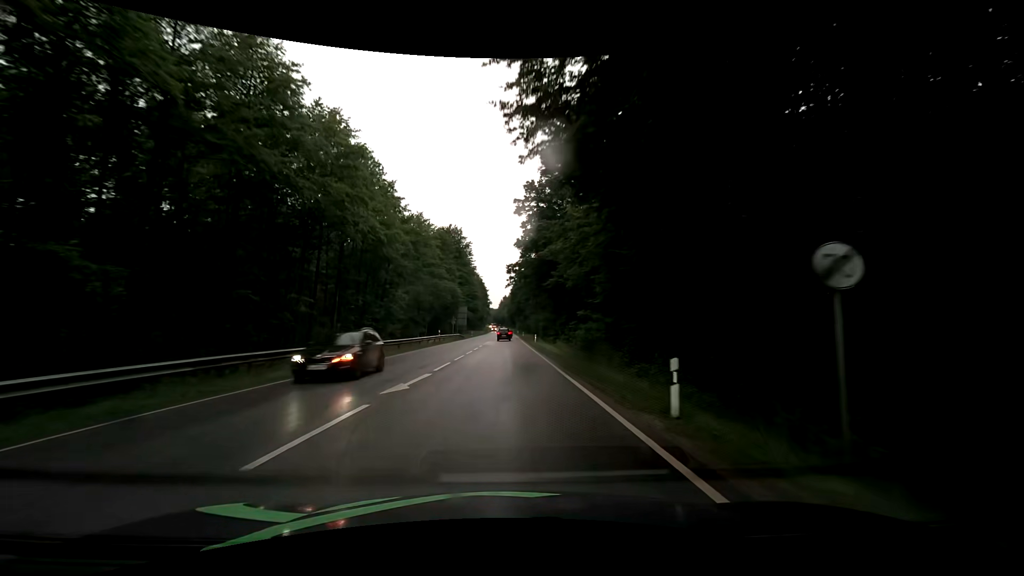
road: secondary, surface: asphalt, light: Day
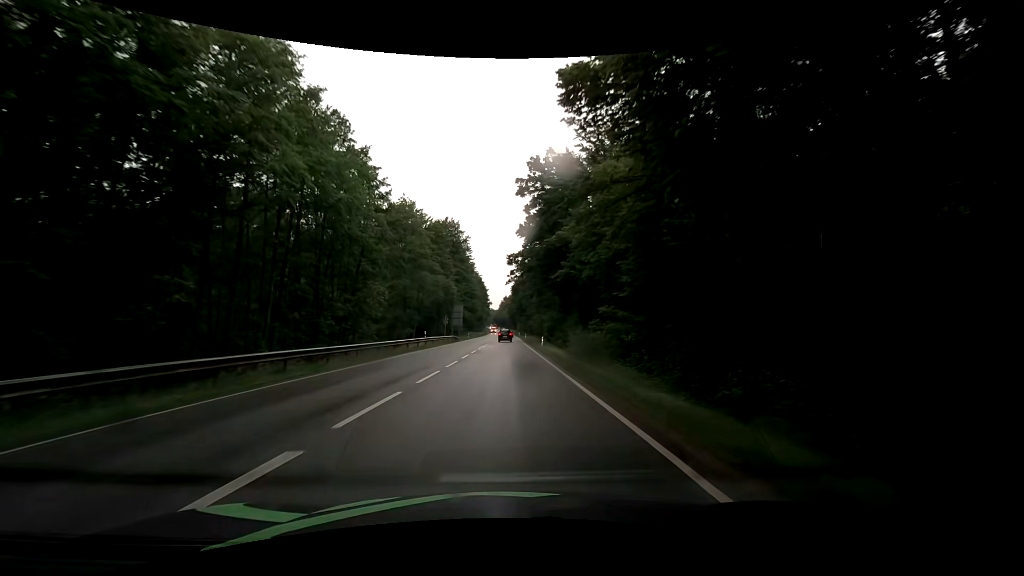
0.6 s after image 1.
(-0.1, +10.0) m; -1°
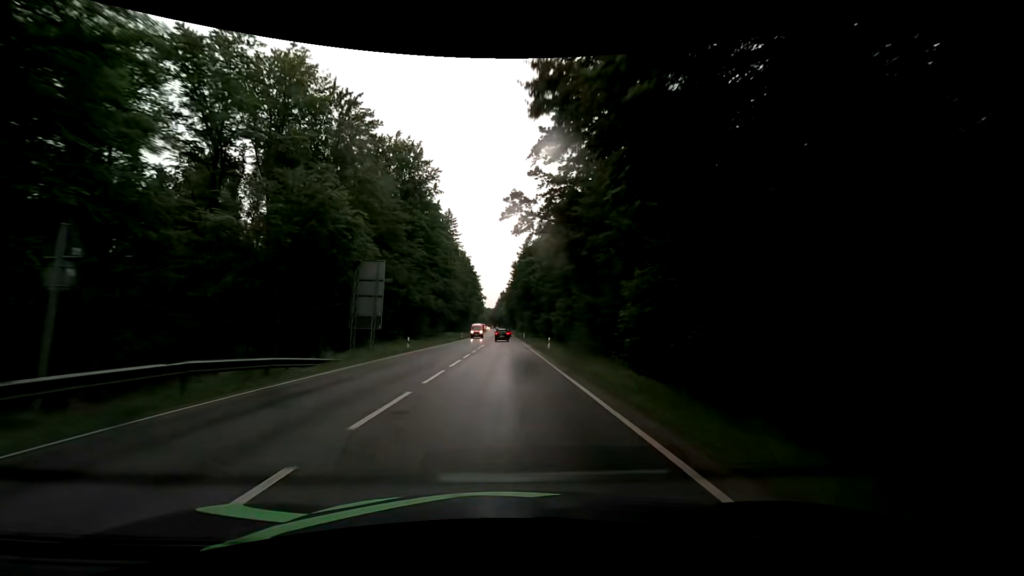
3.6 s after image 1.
(+1.3, +54.6) m; +1°
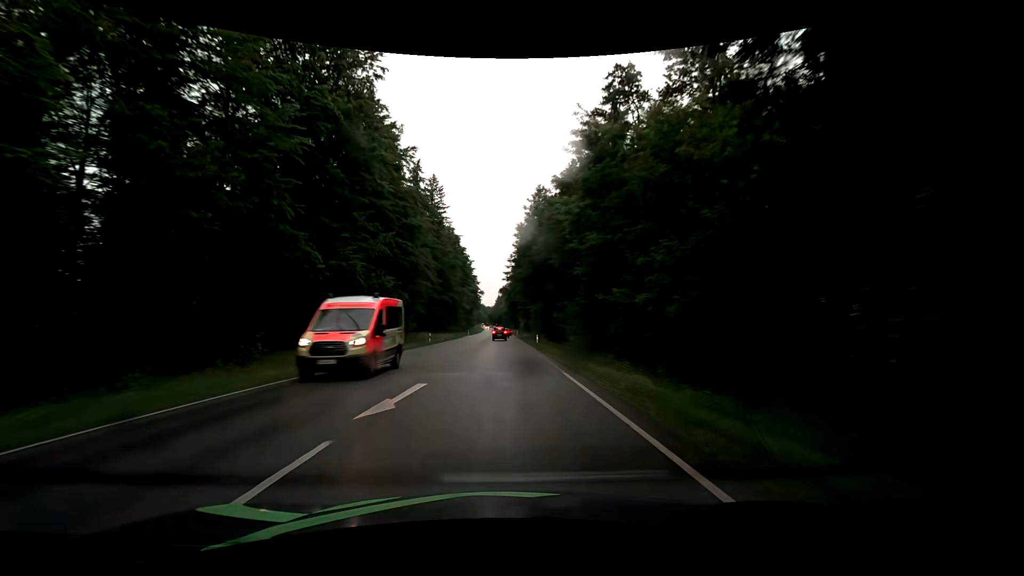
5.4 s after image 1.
(+0.1, +35.1) m; 0°
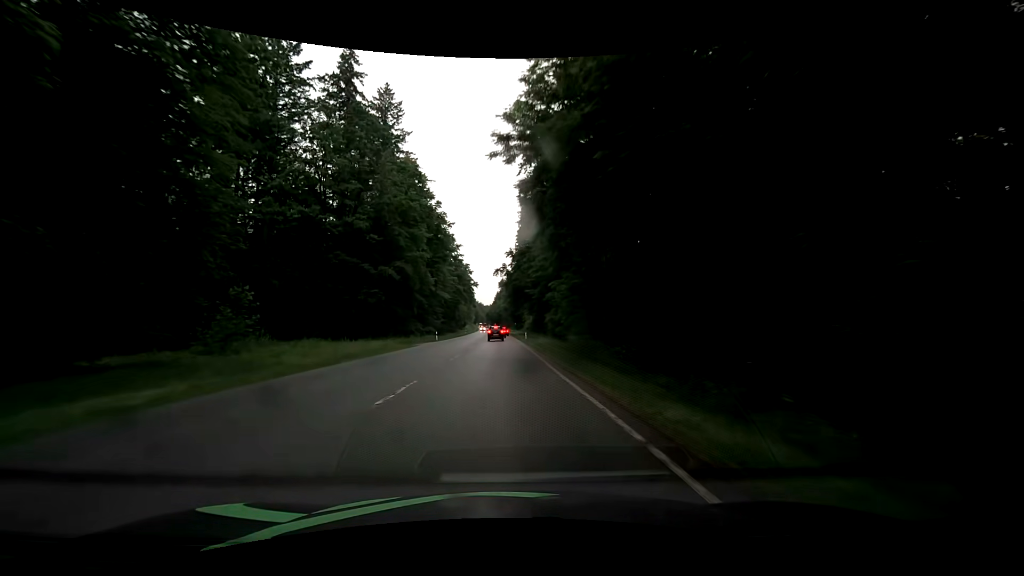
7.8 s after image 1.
(+0.3, +47.5) m; +1°
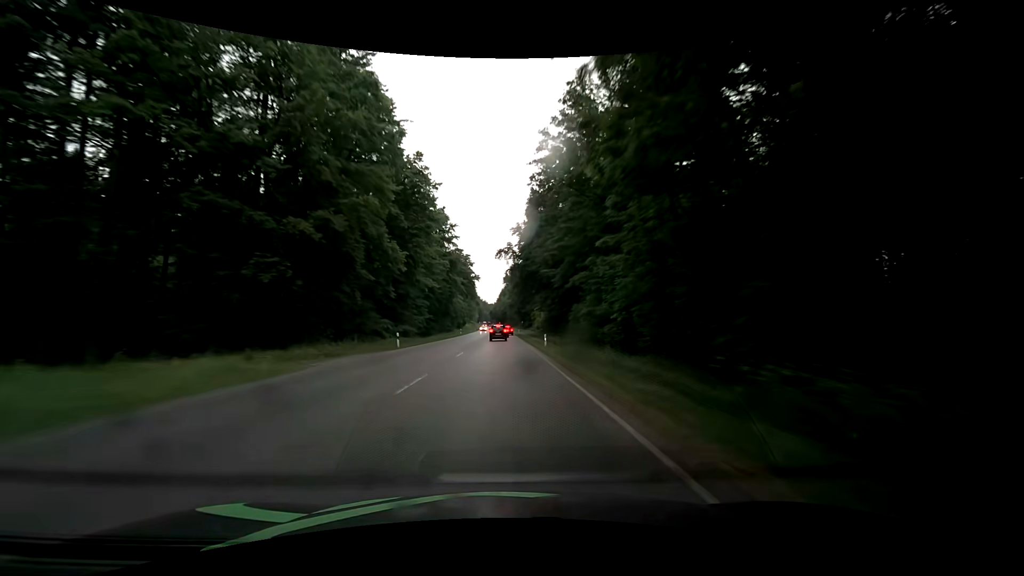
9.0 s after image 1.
(-0.5, +22.8) m; -2°
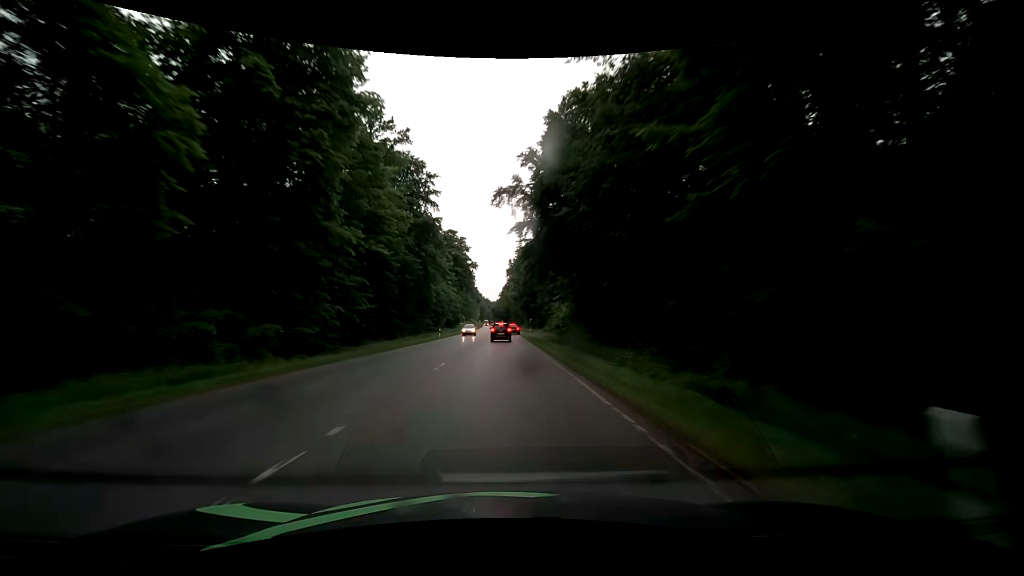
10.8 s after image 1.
(+0.5, +31.4) m; +1°
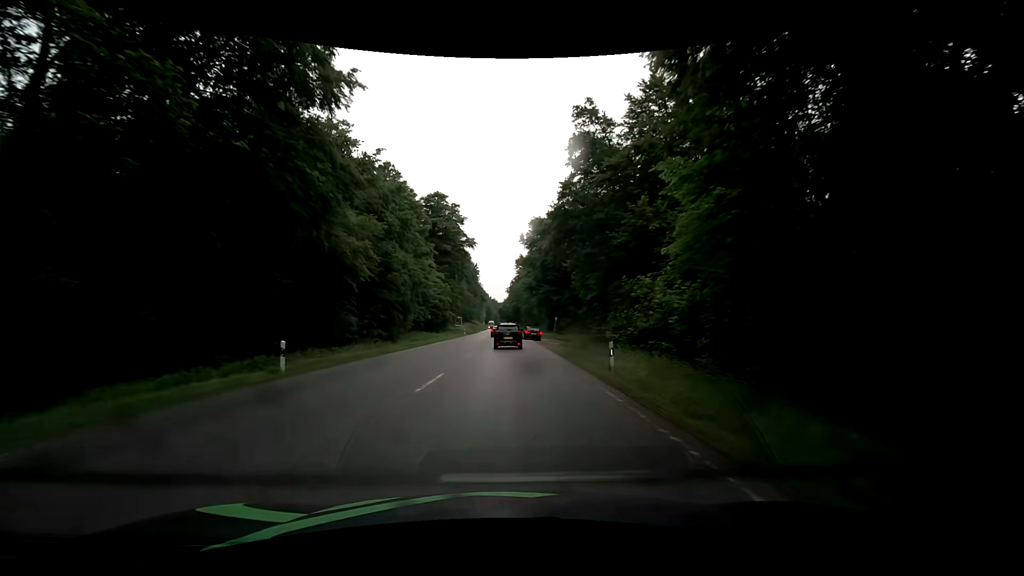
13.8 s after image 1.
(-0.1, +40.4) m; -1°
